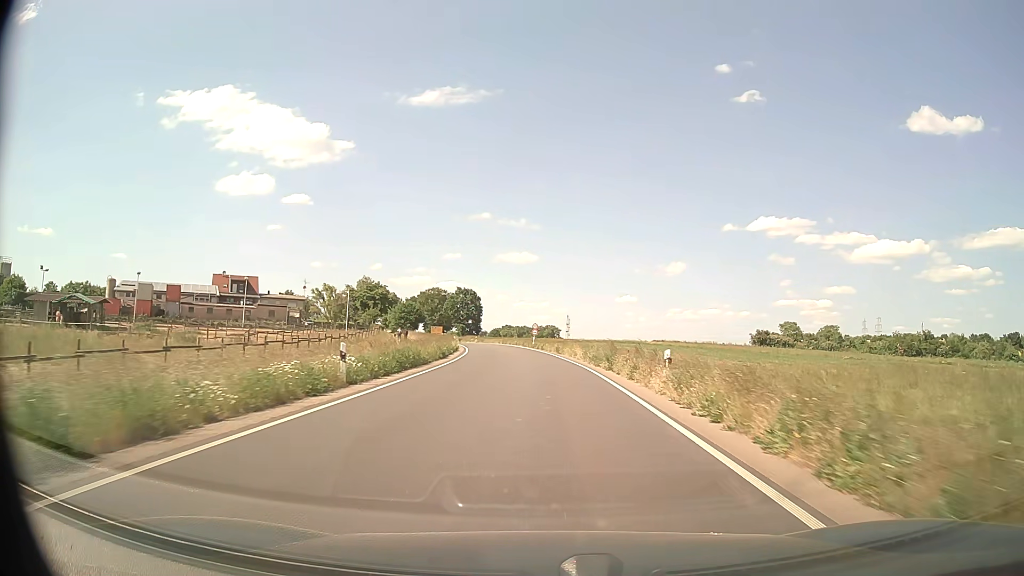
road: secondary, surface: asphalt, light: Day
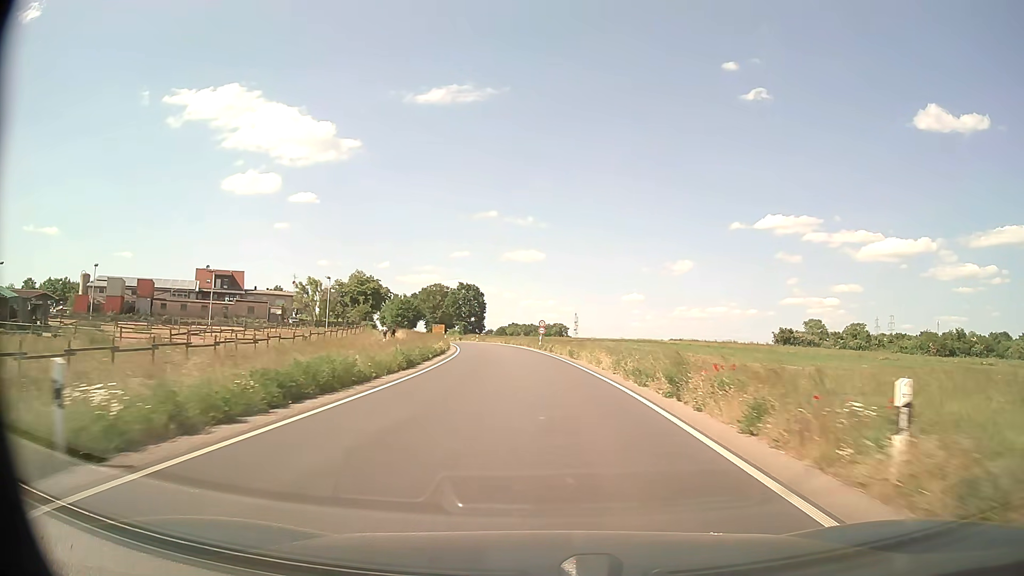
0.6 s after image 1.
(0.0, +10.9) m; 0°
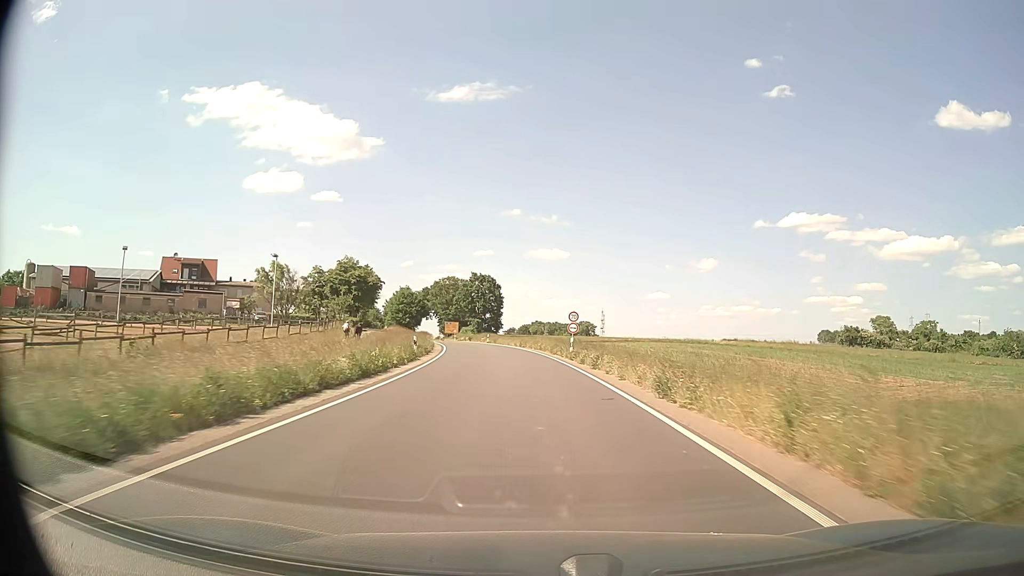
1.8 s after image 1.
(-0.3, +21.8) m; -2°
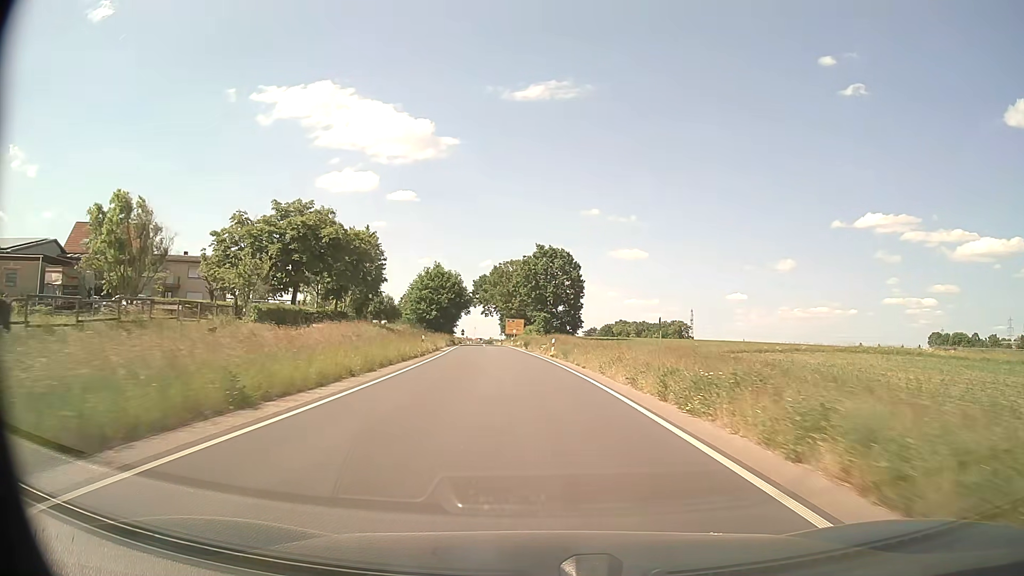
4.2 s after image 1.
(-2.5, +43.4) m; -7°
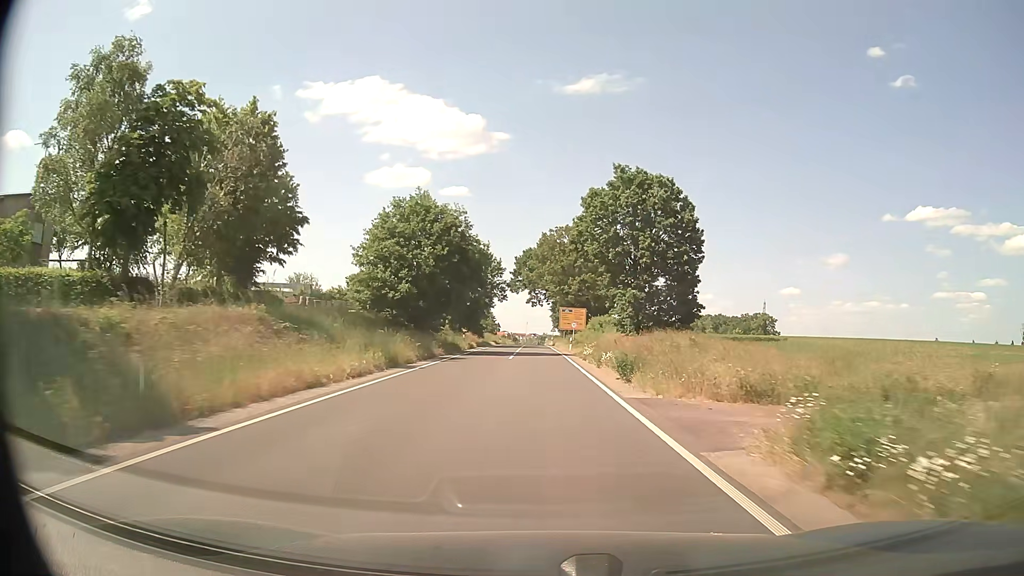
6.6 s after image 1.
(-2.0, +41.3) m; -5°
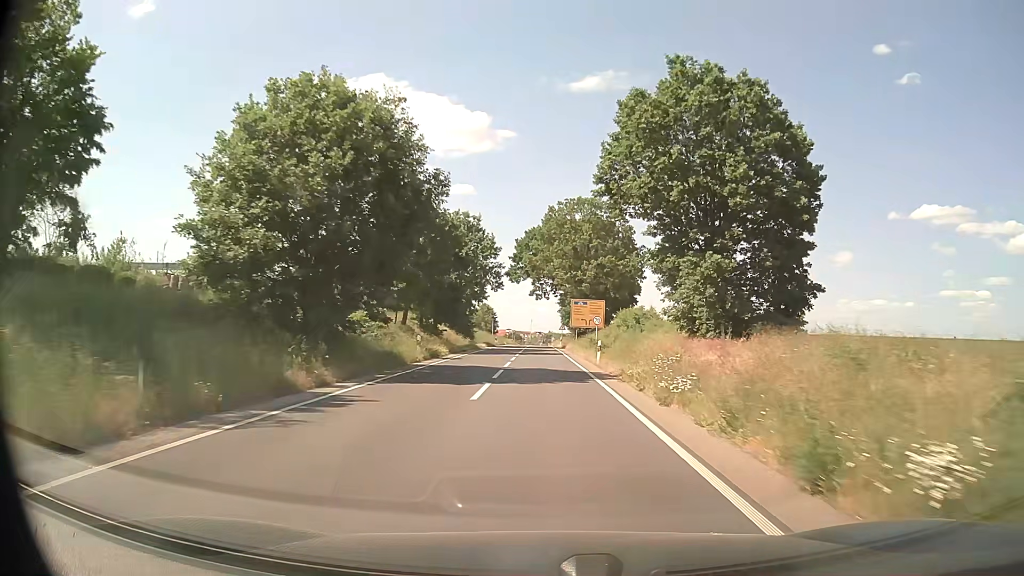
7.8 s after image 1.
(-0.1, +19.9) m; 0°
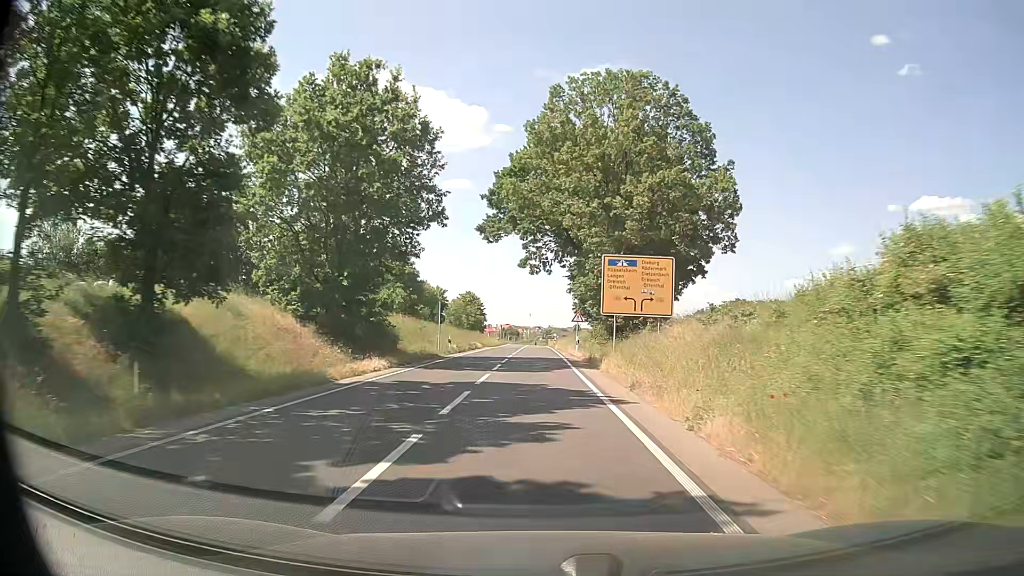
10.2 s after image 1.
(+0.1, +38.6) m; 0°
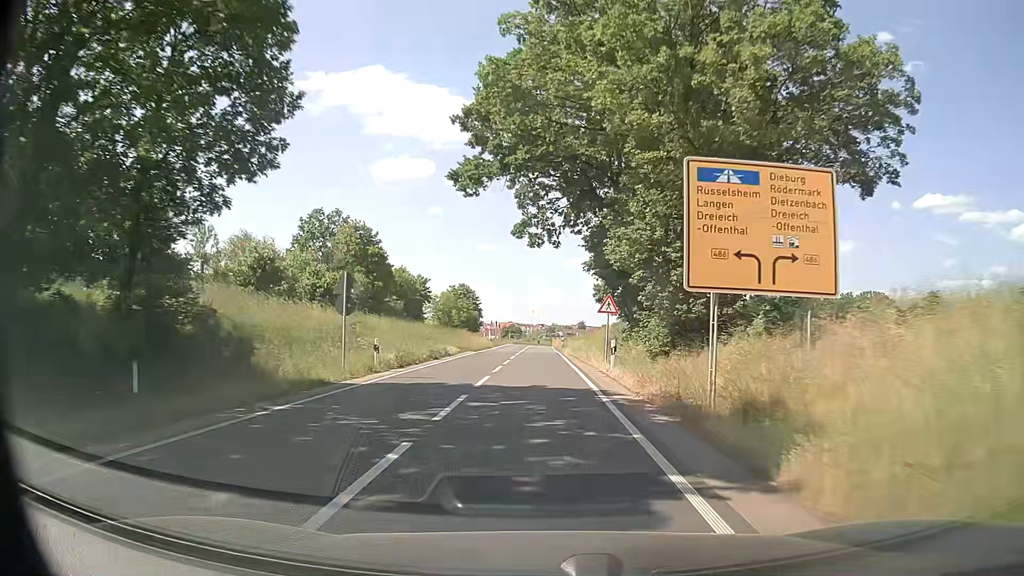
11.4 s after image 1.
(-0.1, +18.8) m; 0°
(0, +10) (0, +20) (0, +30) (0, +40) (0, +50) (0, +60) (0, +70) (0, +80) (0, +90) (0, +100) m
